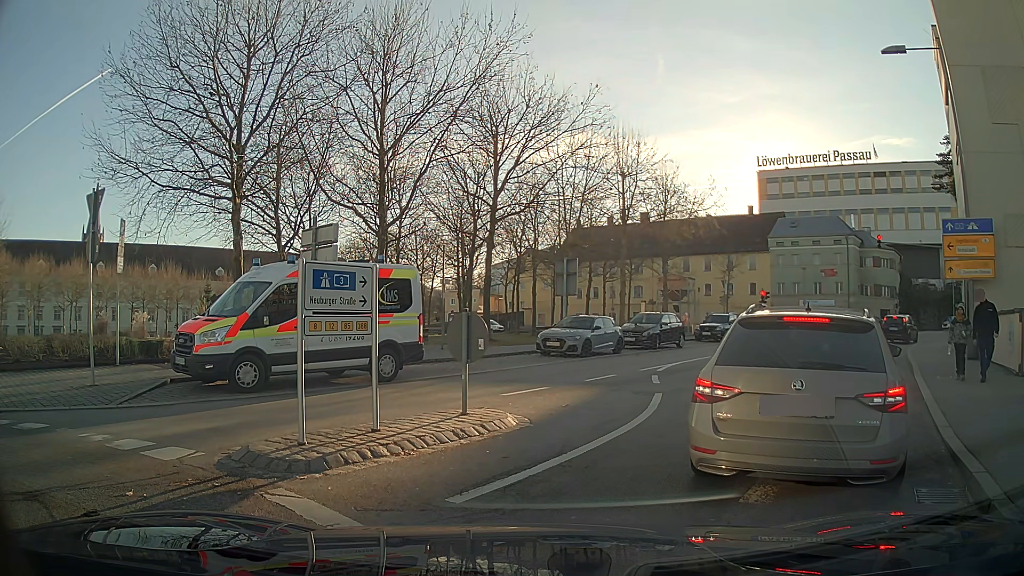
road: residential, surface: asphalt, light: Day
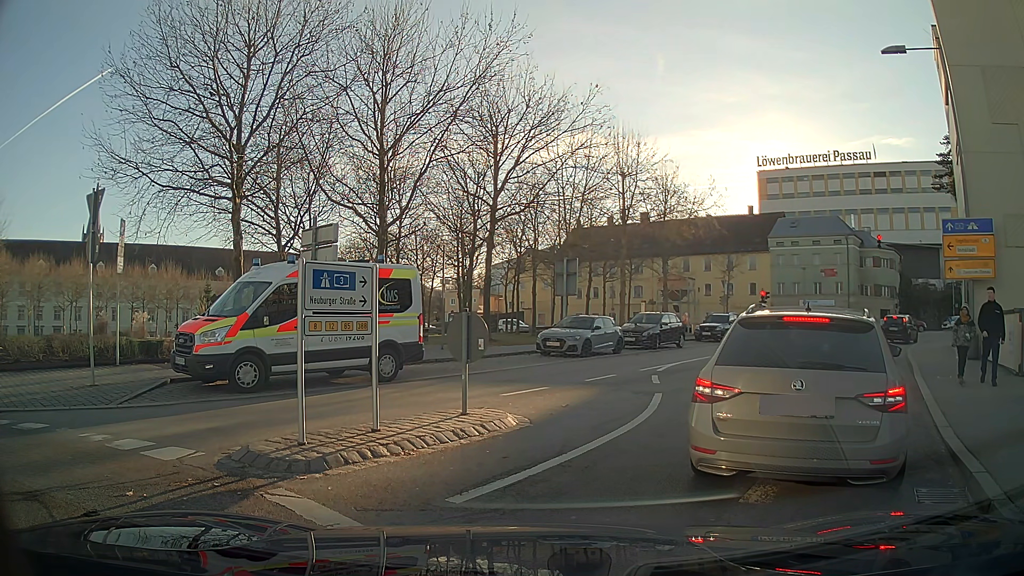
(0.0, 0.0) m; 0°
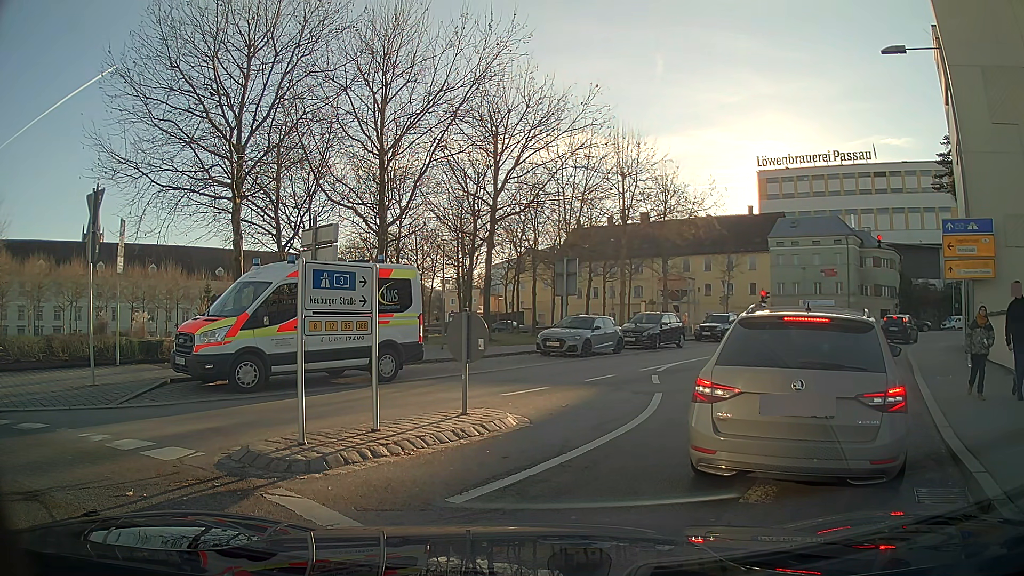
(0.0, 0.0) m; 0°
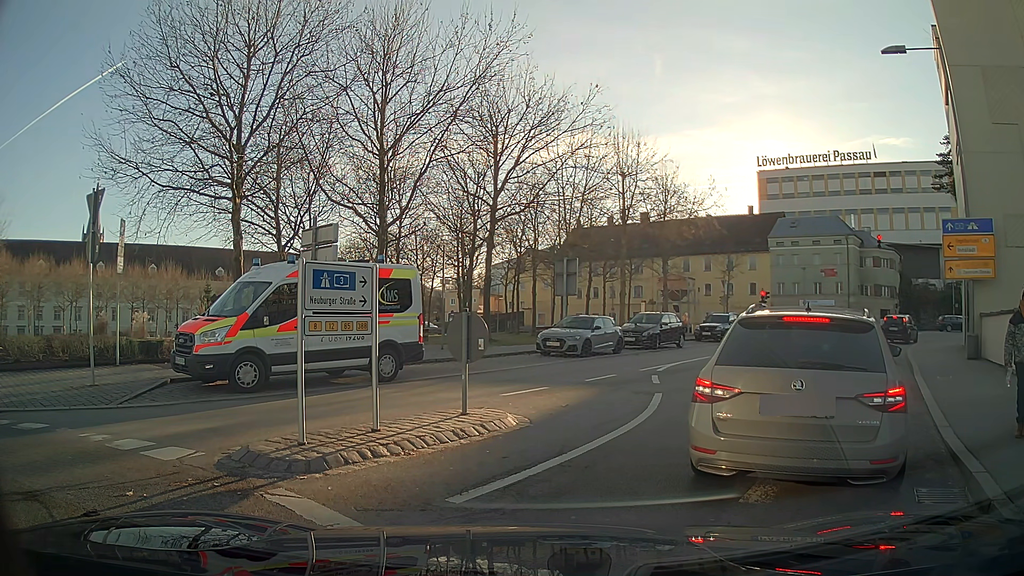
(0.0, 0.0) m; 0°
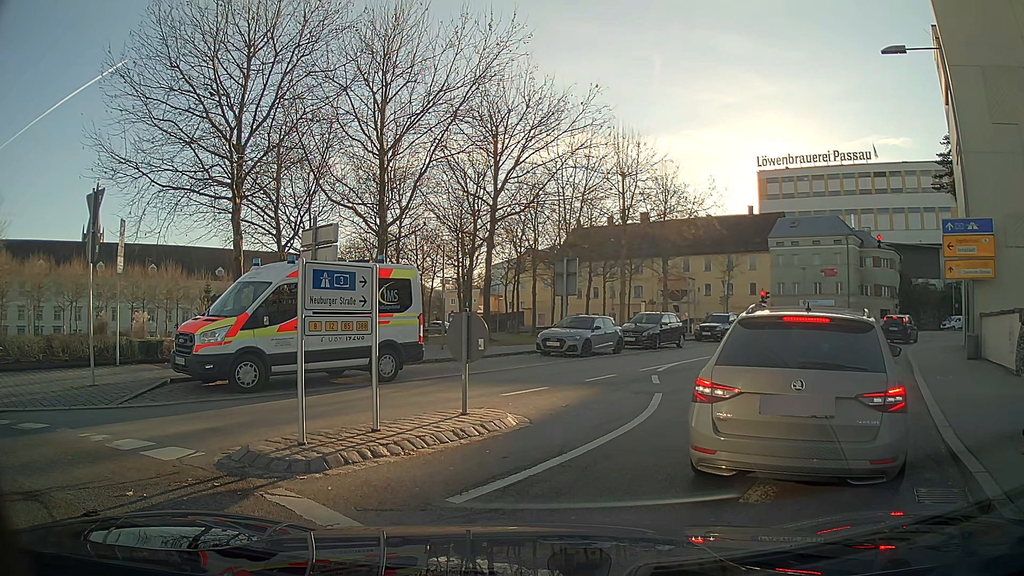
(0.0, 0.0) m; 0°
